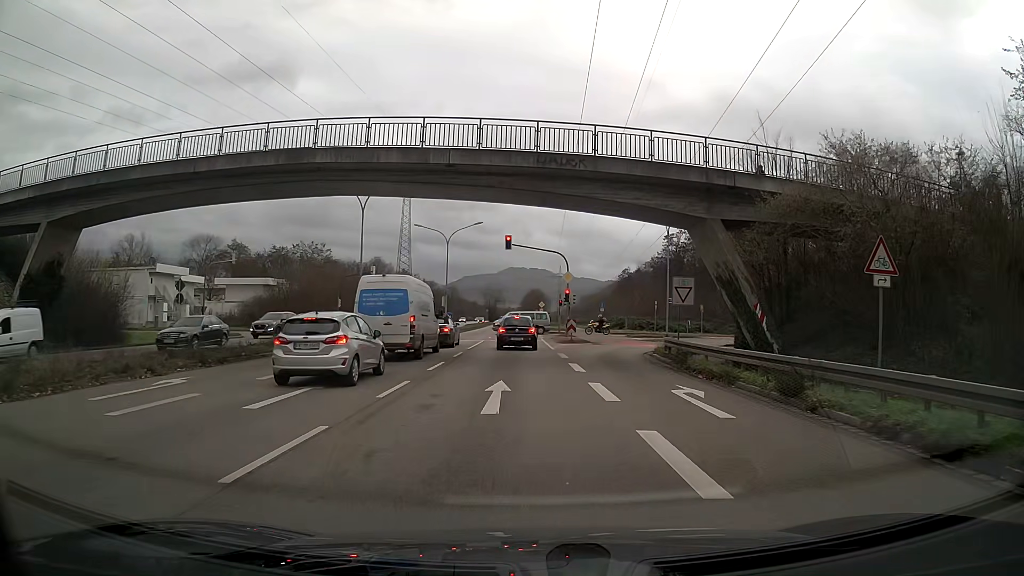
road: trunk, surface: asphalt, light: Day
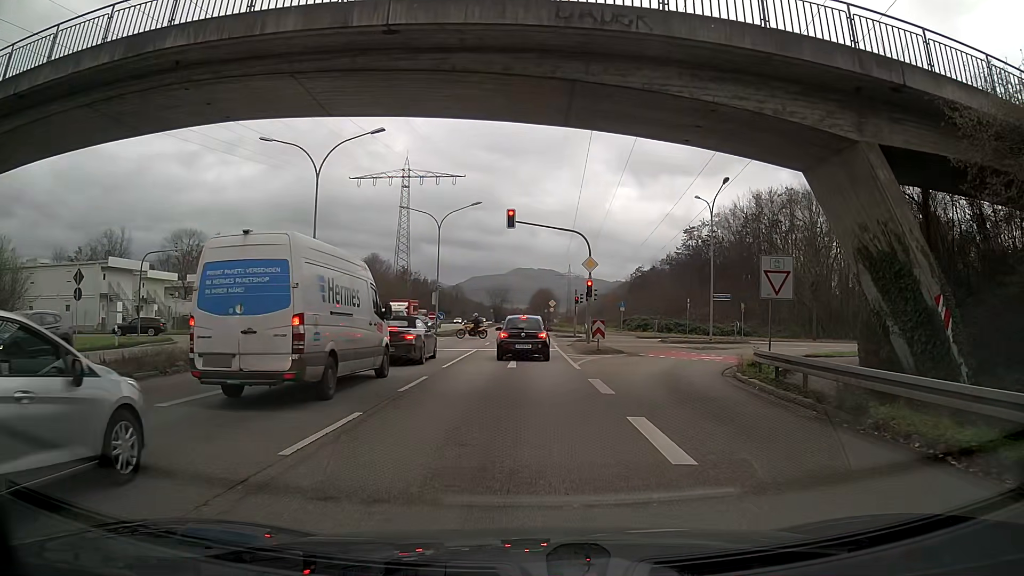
(-0.1, +10.6) m; -1°
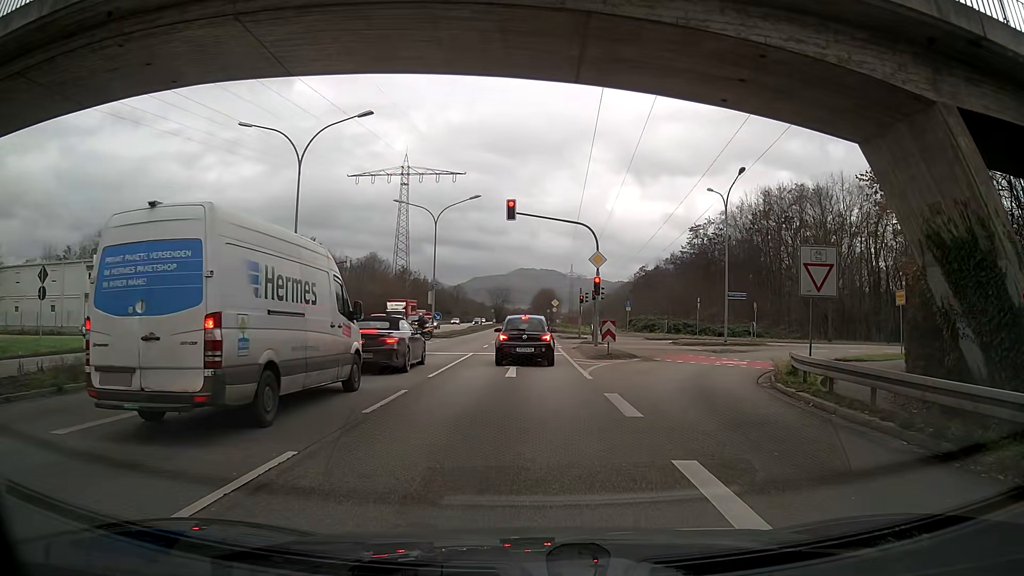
(0.0, +2.8) m; 0°
